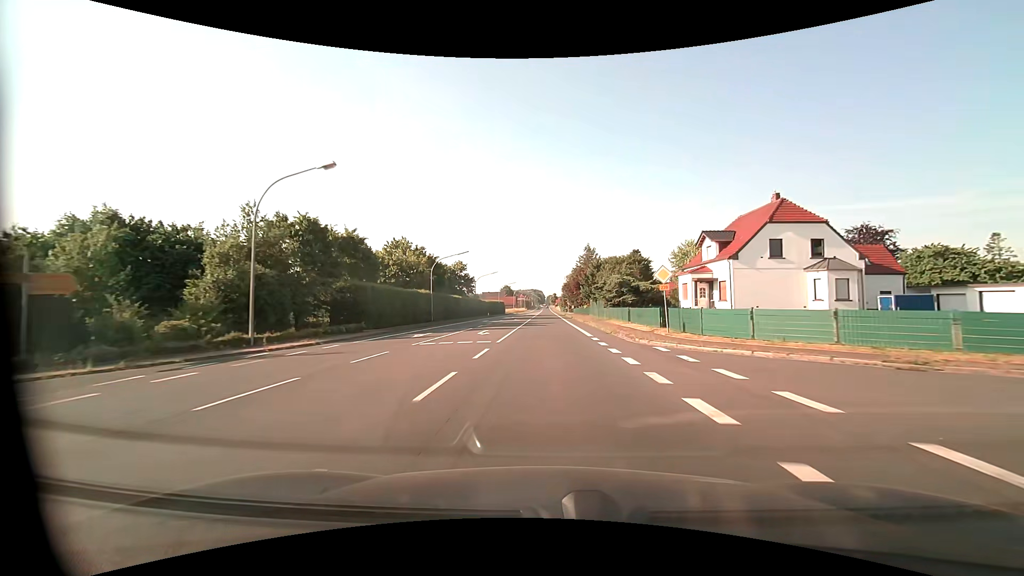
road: primary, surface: asphalt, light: Day
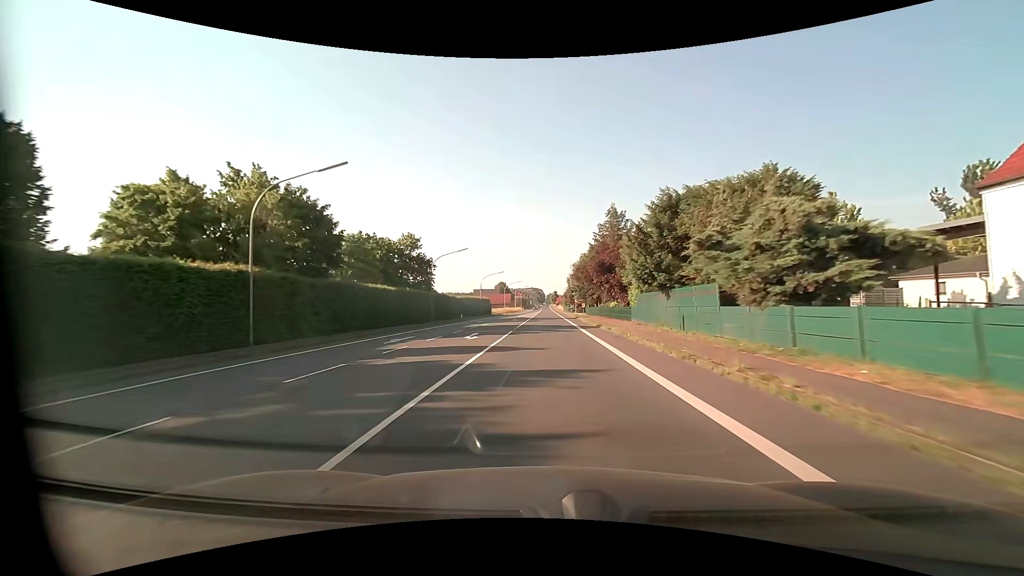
(0.0, +34.4) m; 0°
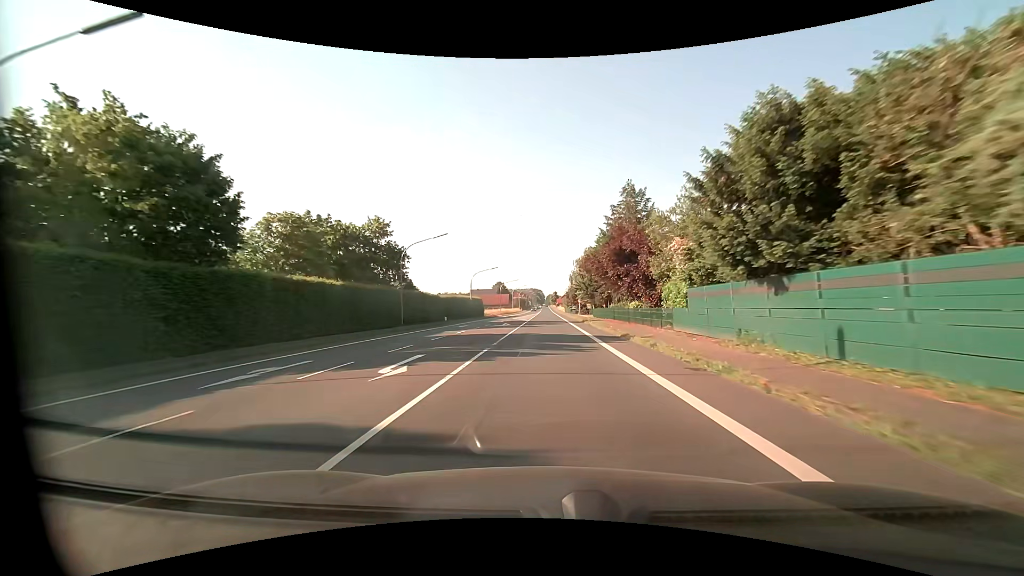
(0.0, +11.5) m; 0°
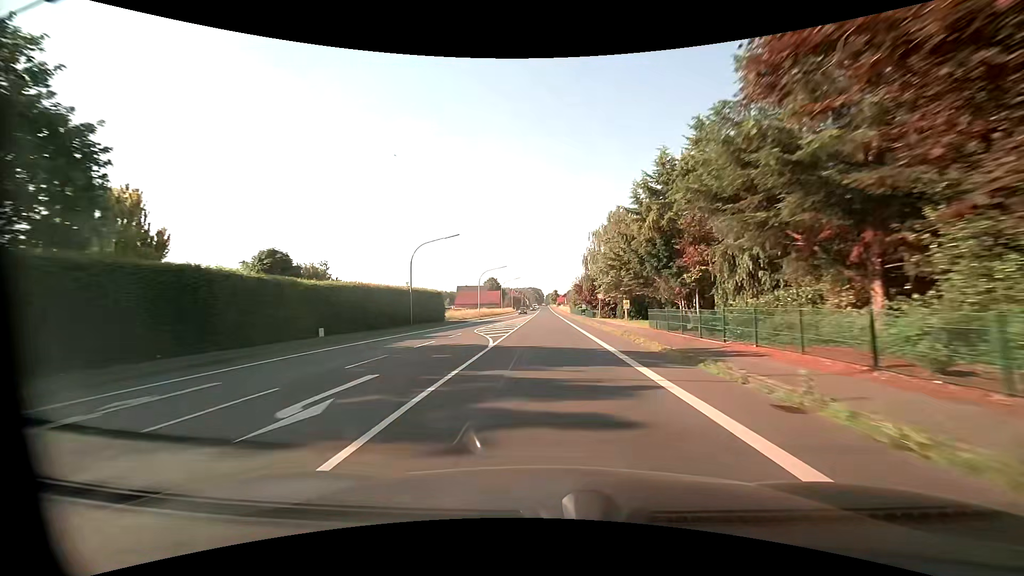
(-0.1, +34.5) m; 0°
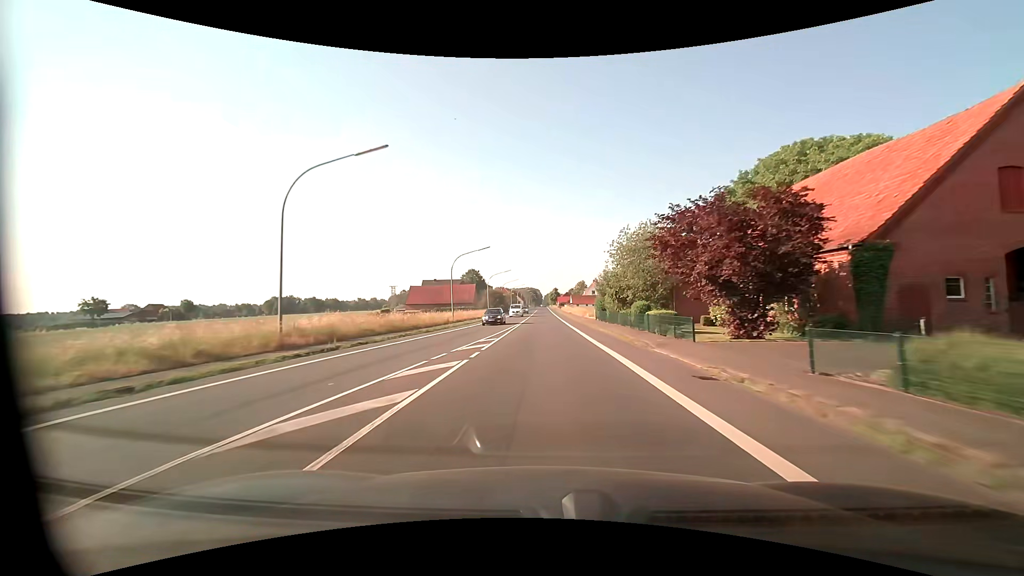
(+0.1, +57.5) m; 0°
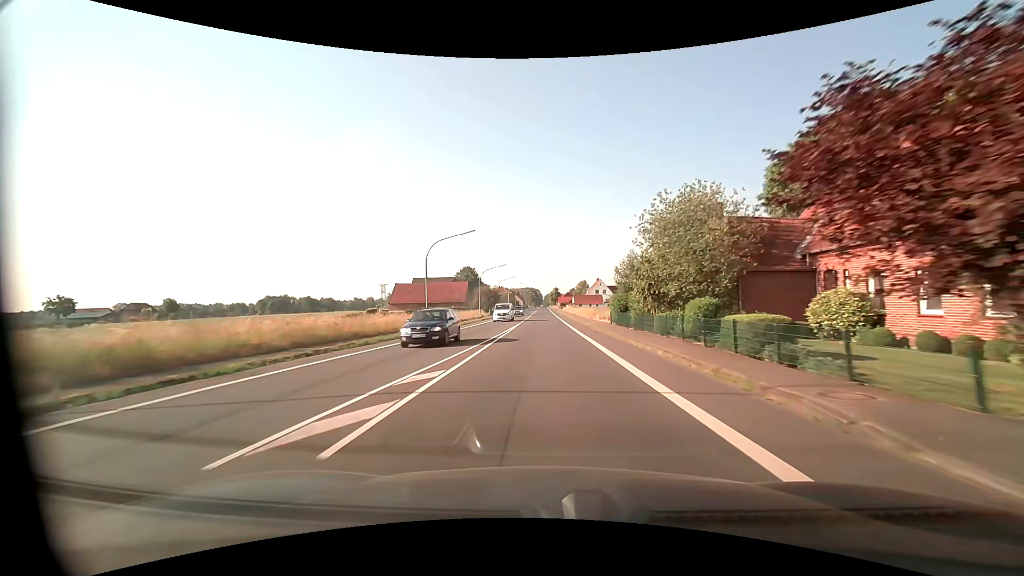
(0.0, +11.5) m; 0°
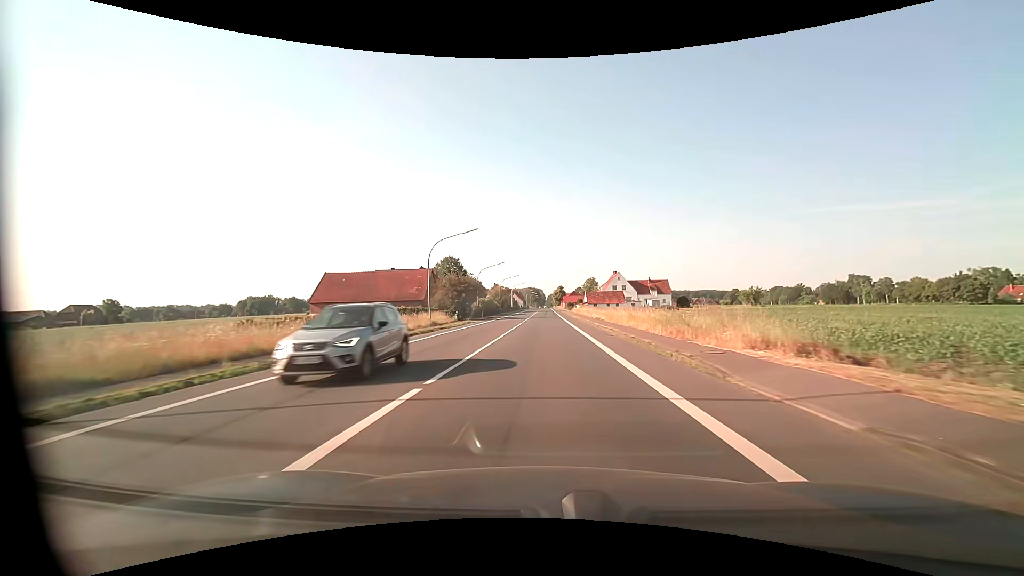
(-0.3, +34.4) m; -1°
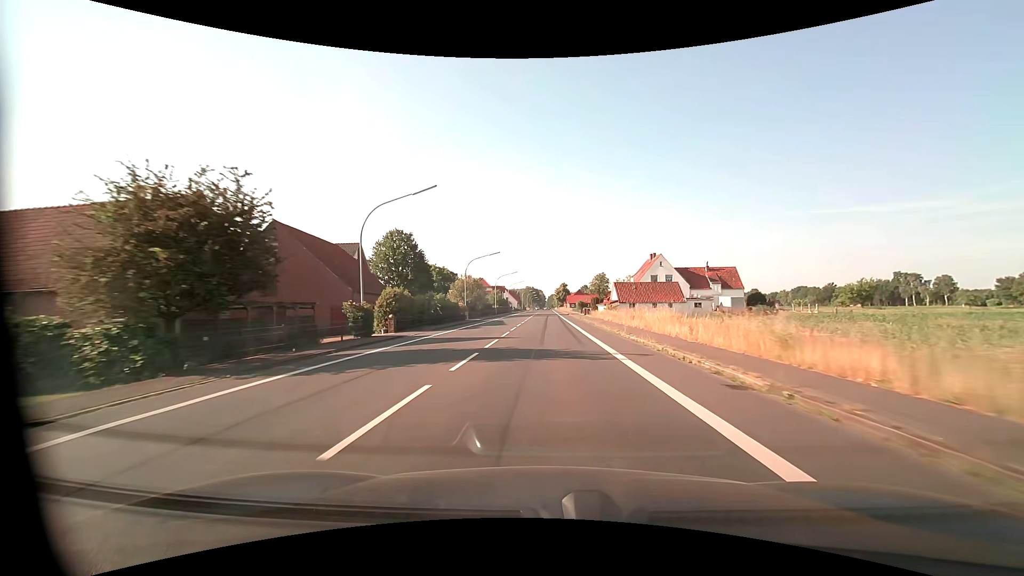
(-0.1, +45.8) m; 0°
(0, +10) (0, +20) (0, +30) (0, +40) (0, +50) (0, +60) (0, +70) (0, +80) (0, +90) (0, +100) m
